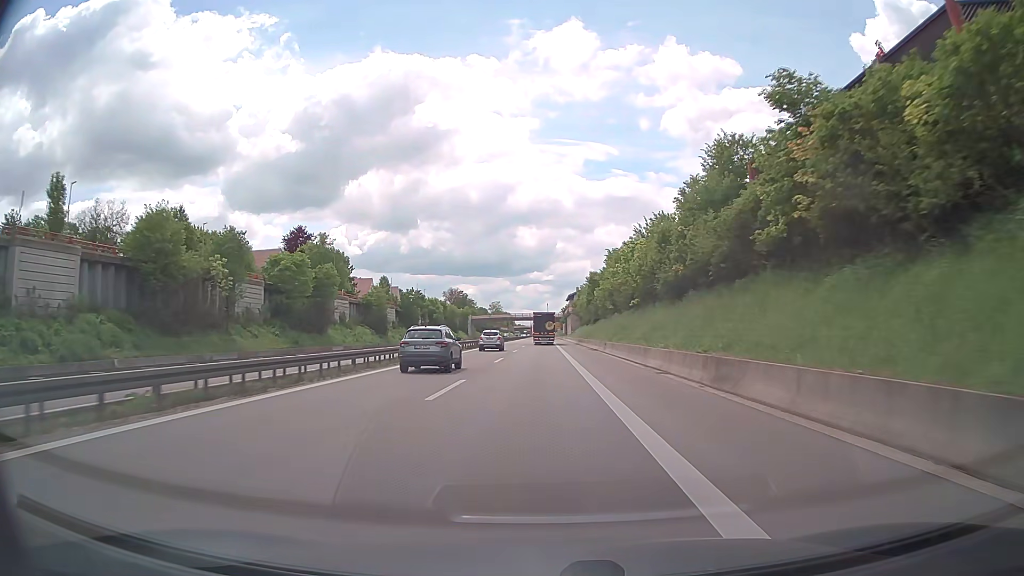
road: trunk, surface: asphalt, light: Day
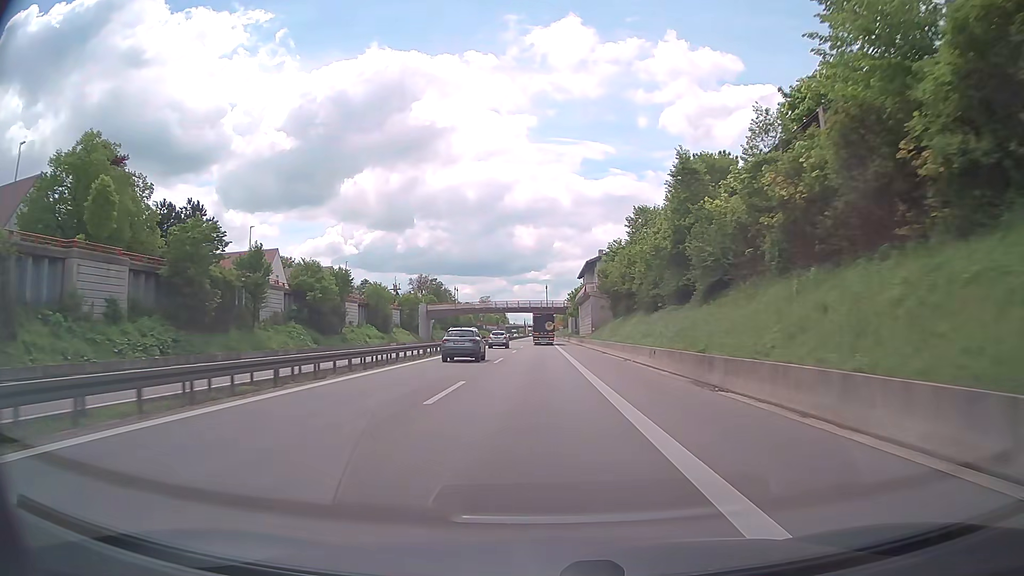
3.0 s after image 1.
(-0.1, +73.1) m; 0°
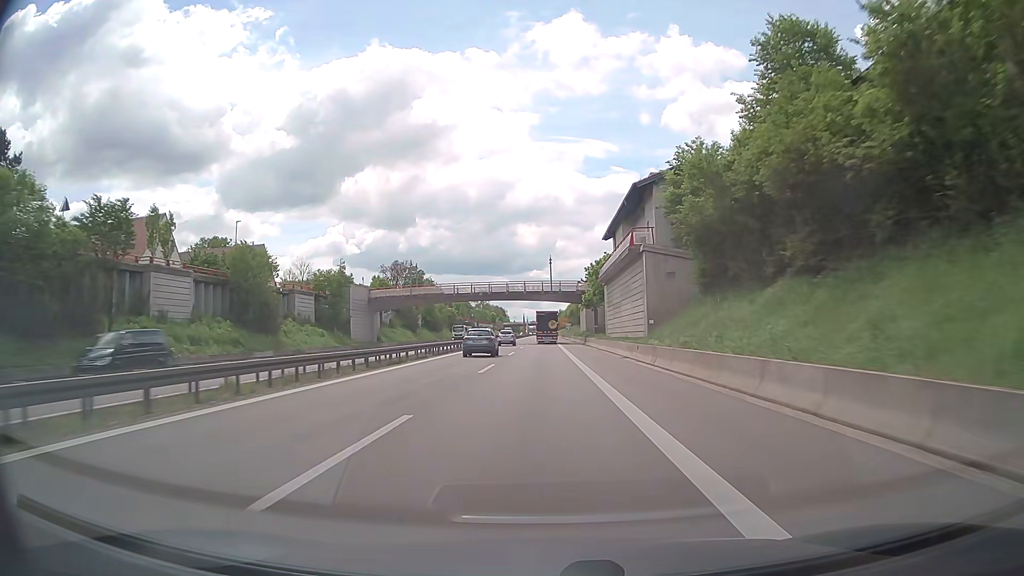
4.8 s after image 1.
(+0.1, +44.0) m; 0°
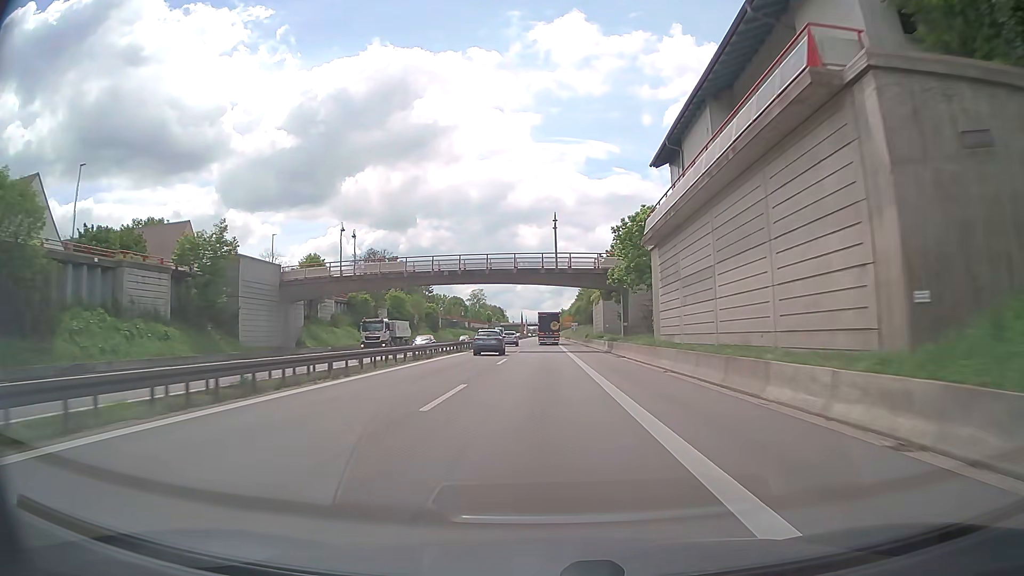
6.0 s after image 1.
(+0.1, +29.4) m; 0°
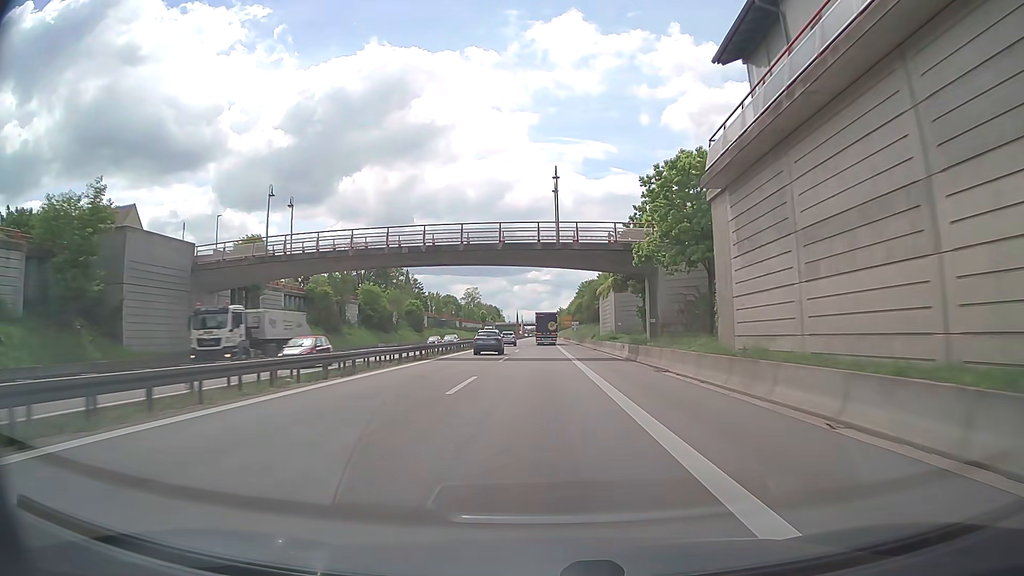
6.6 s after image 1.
(+0.1, +14.7) m; +1°
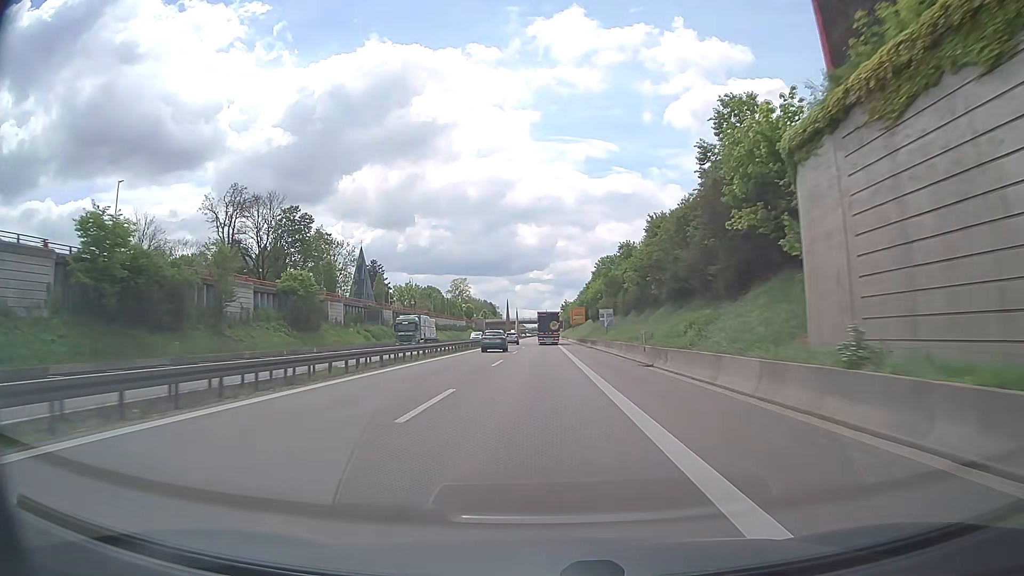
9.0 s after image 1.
(+0.1, +59.2) m; 0°
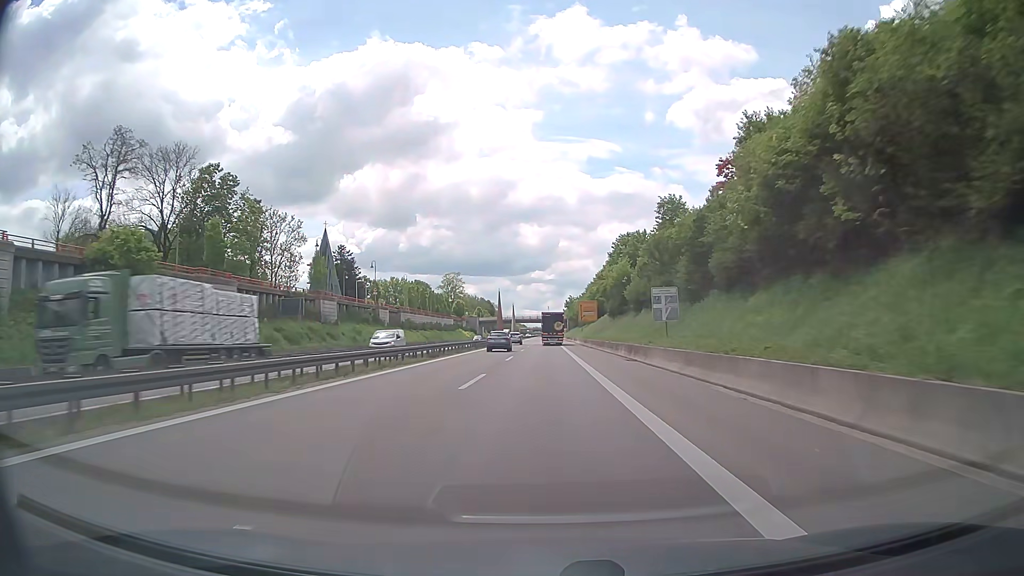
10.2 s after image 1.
(-0.2, +29.7) m; 0°
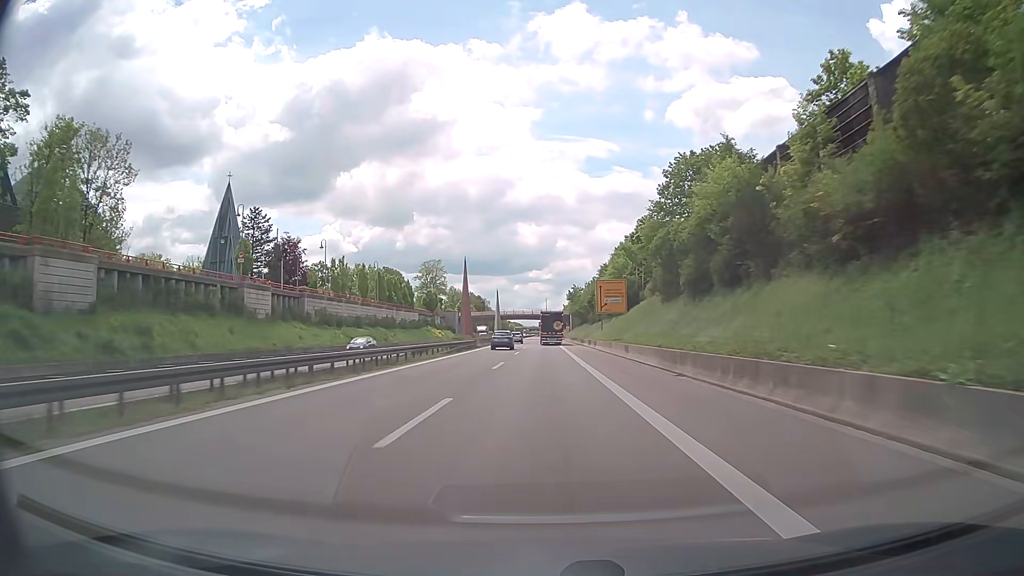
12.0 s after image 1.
(0.0, +44.7) m; 0°
(0, +10) (0, +20) (0, +30) (0, +40) (0, +50) (0, +60) (0, +70) (0, +80) (0, +90) (0, +100) m
